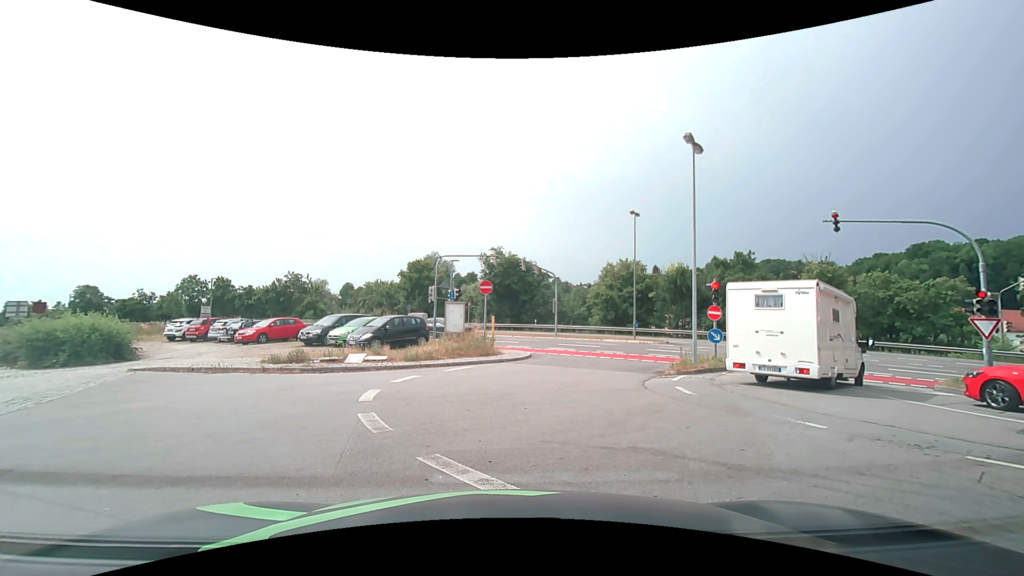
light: Day
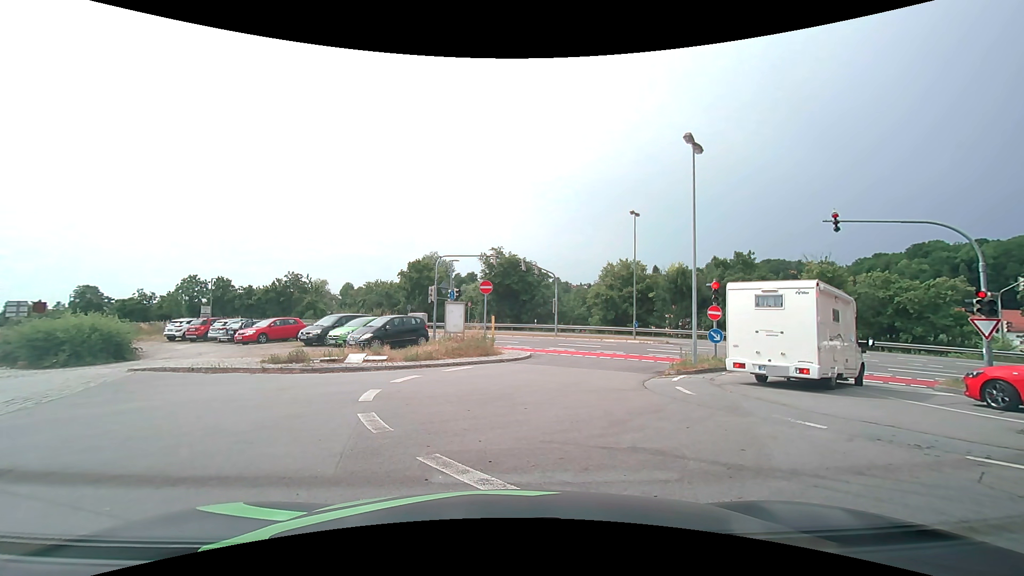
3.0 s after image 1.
(0.0, 0.0) m; 0°
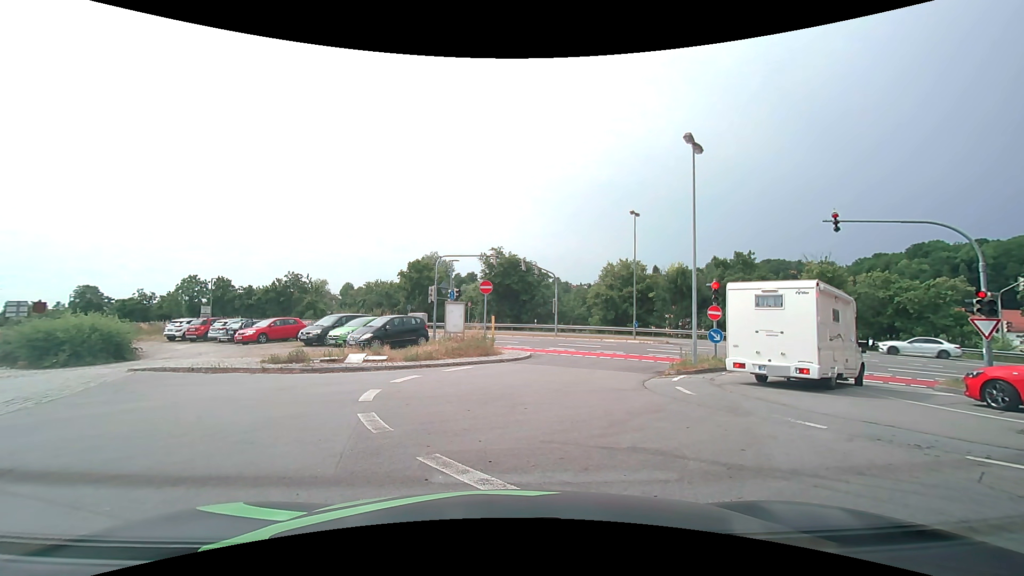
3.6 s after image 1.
(0.0, 0.0) m; 0°
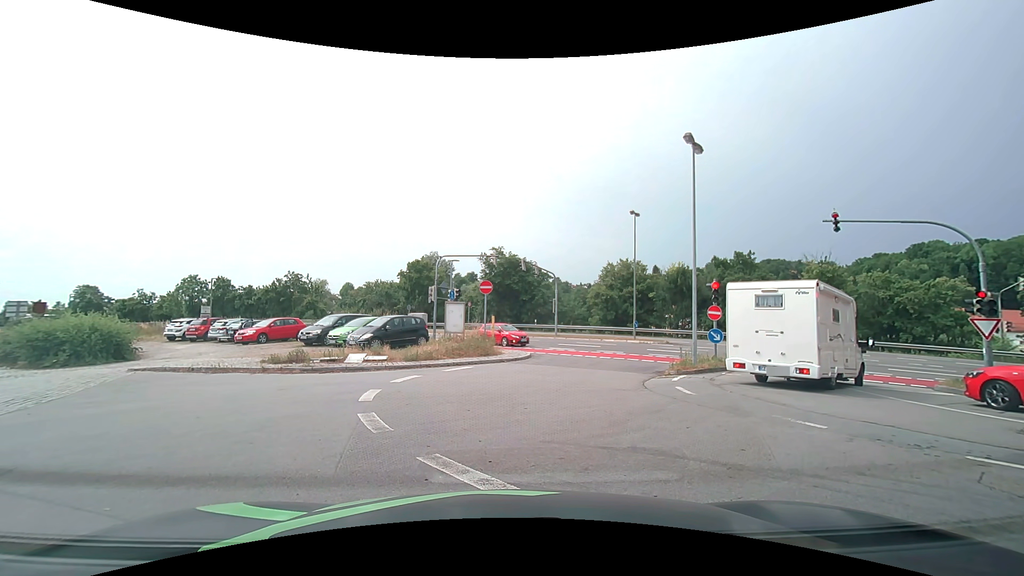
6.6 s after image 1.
(0.0, 0.0) m; 0°
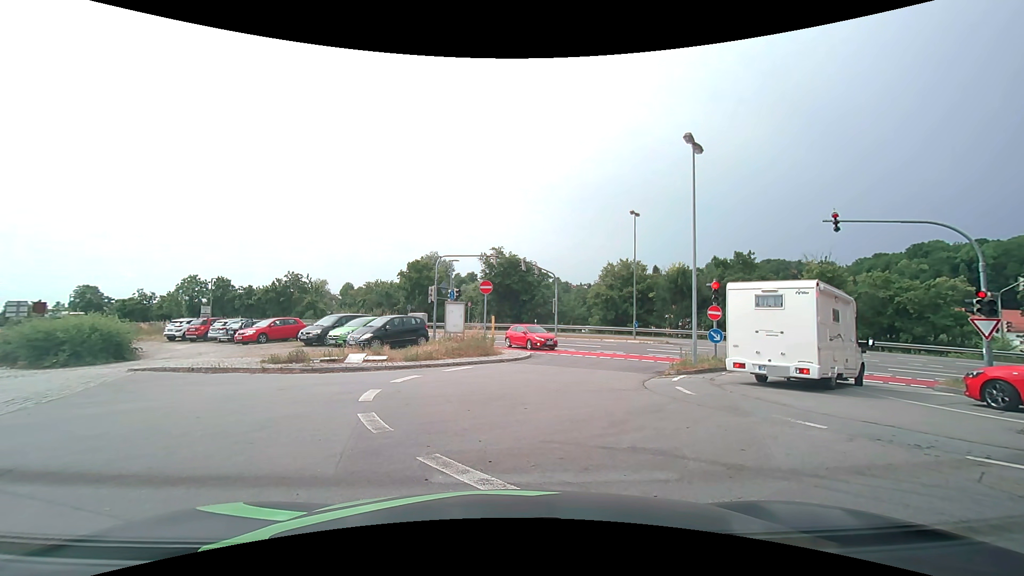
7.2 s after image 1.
(0.0, 0.0) m; 0°
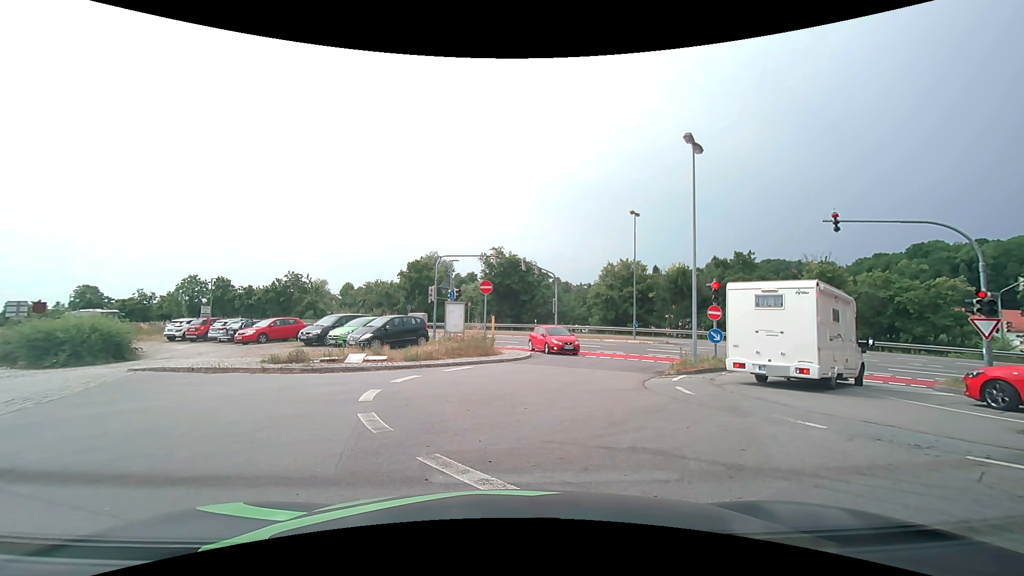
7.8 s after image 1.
(0.0, 0.0) m; 0°
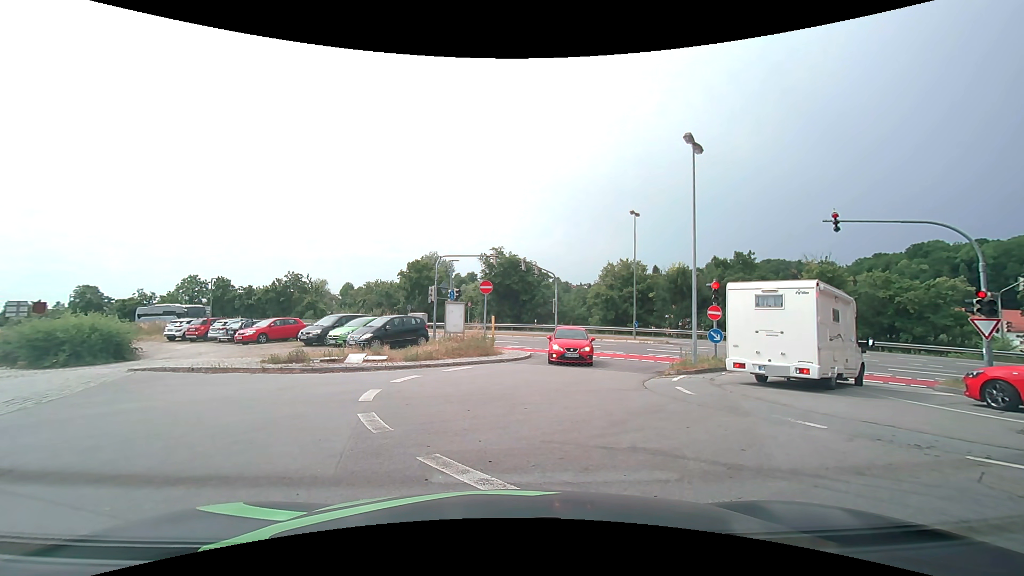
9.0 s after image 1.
(0.0, 0.0) m; 0°
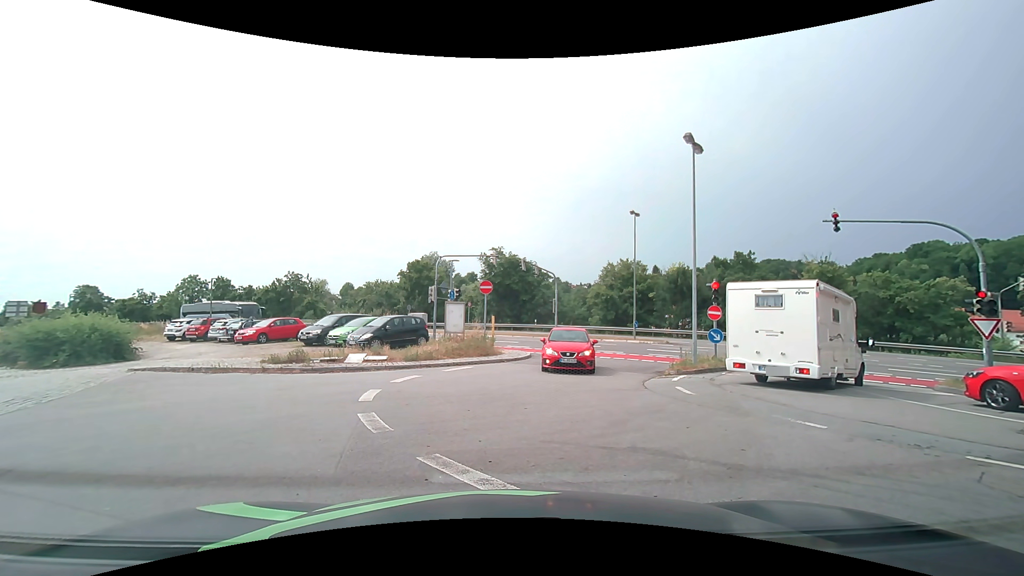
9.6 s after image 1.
(0.0, 0.0) m; 0°
